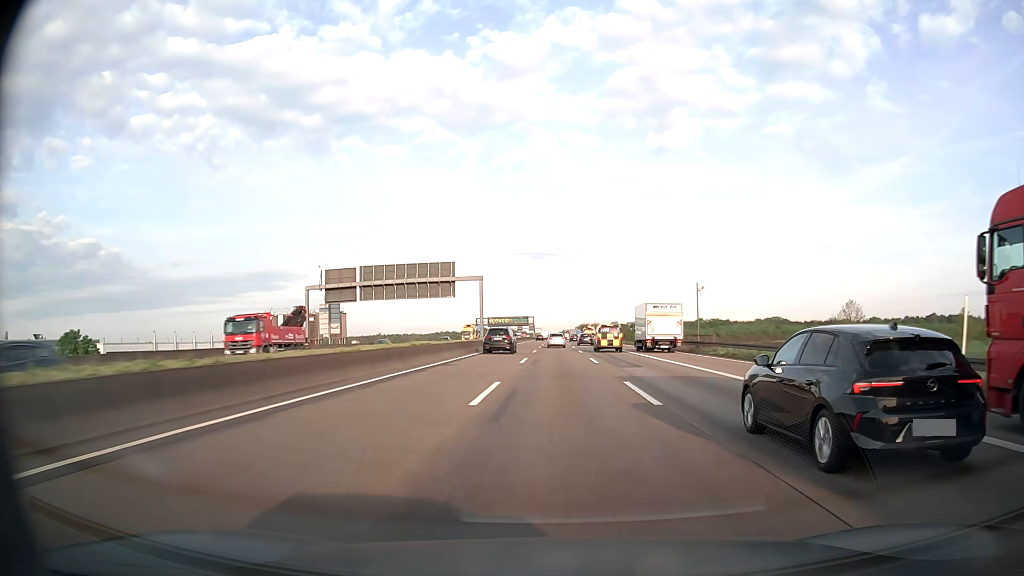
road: motorway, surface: asphalt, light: Day
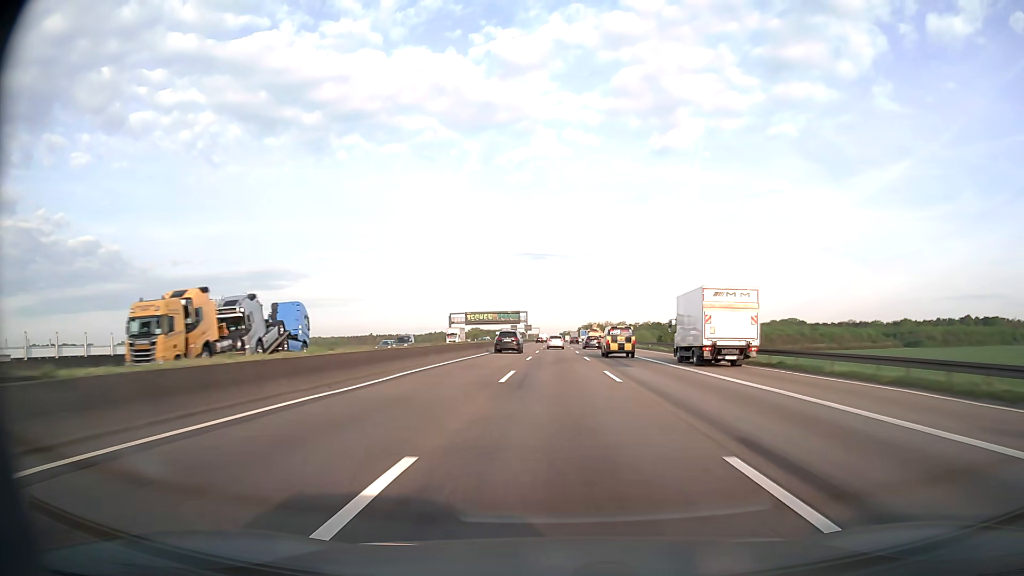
(0.0, +65.2) m; 0°
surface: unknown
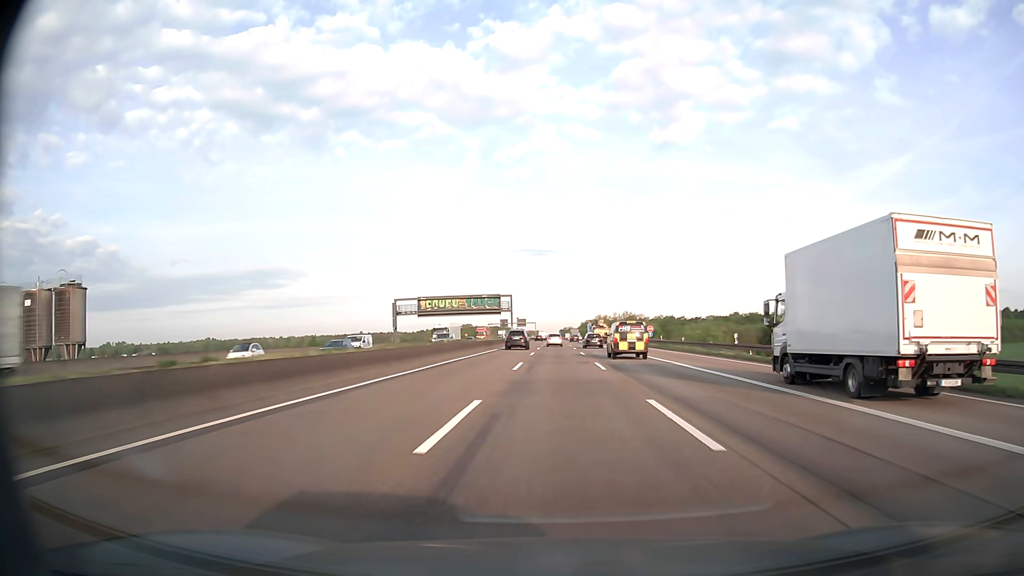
(+0.1, +65.7) m; 0°
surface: asphalt
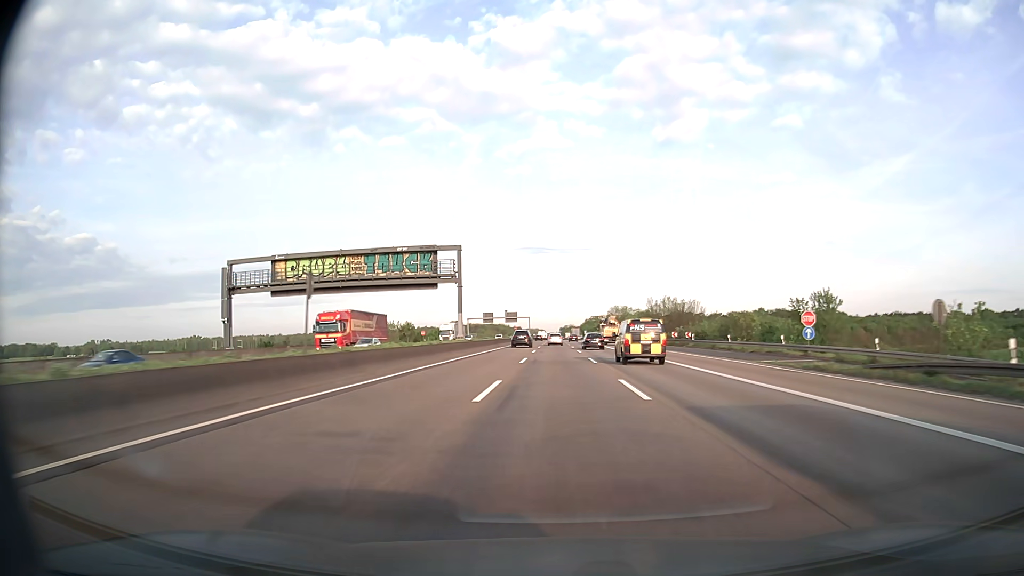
(0.0, +66.3) m; 0°
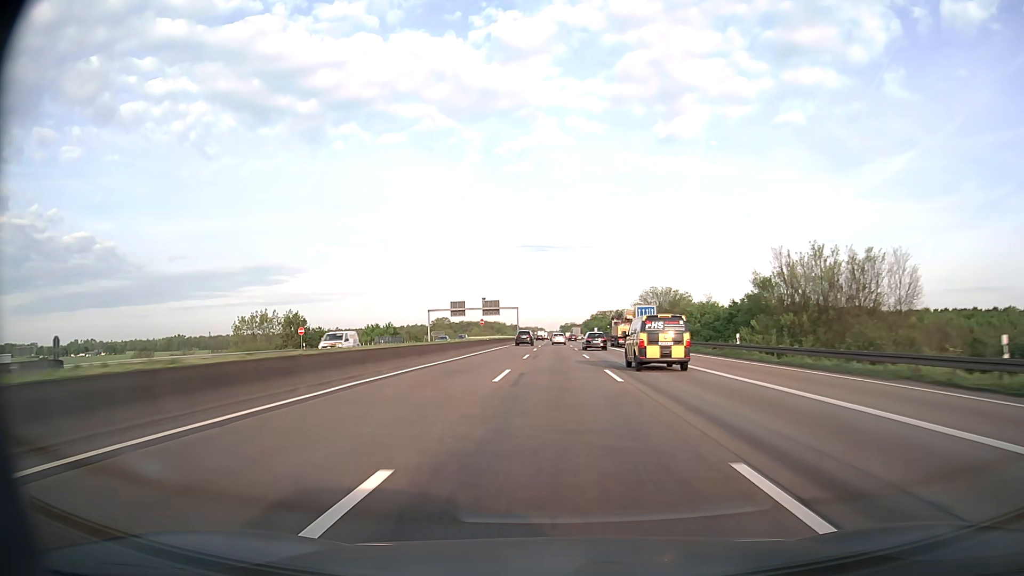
(-0.1, +66.8) m; 0°
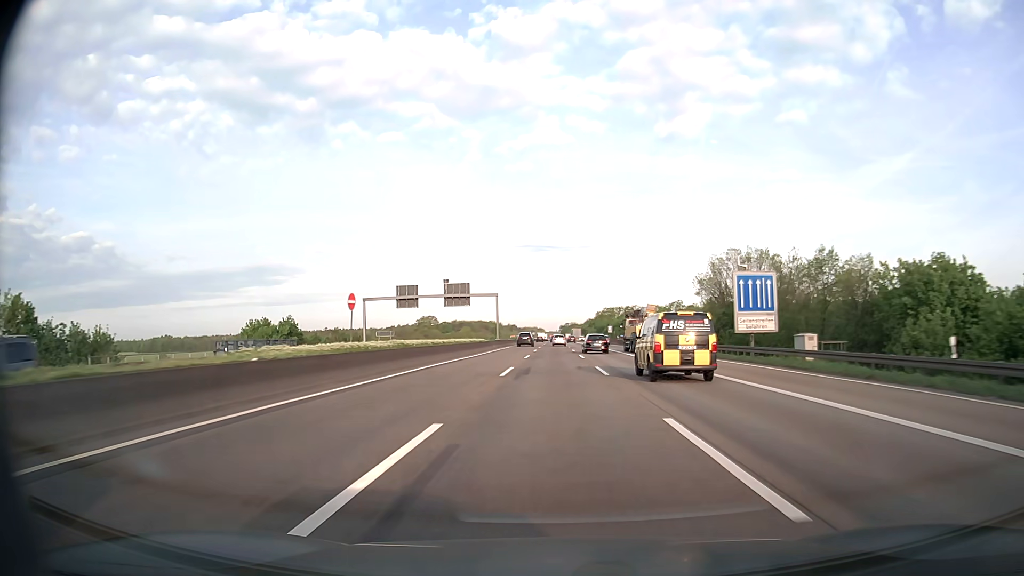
(+0.1, +50.5) m; 0°
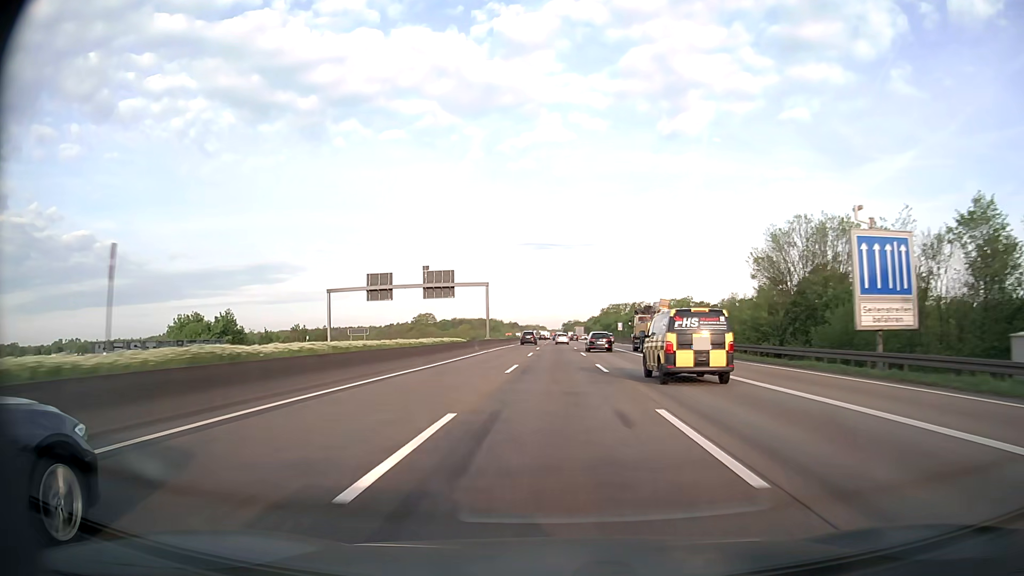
(0.0, +16.9) m; 0°
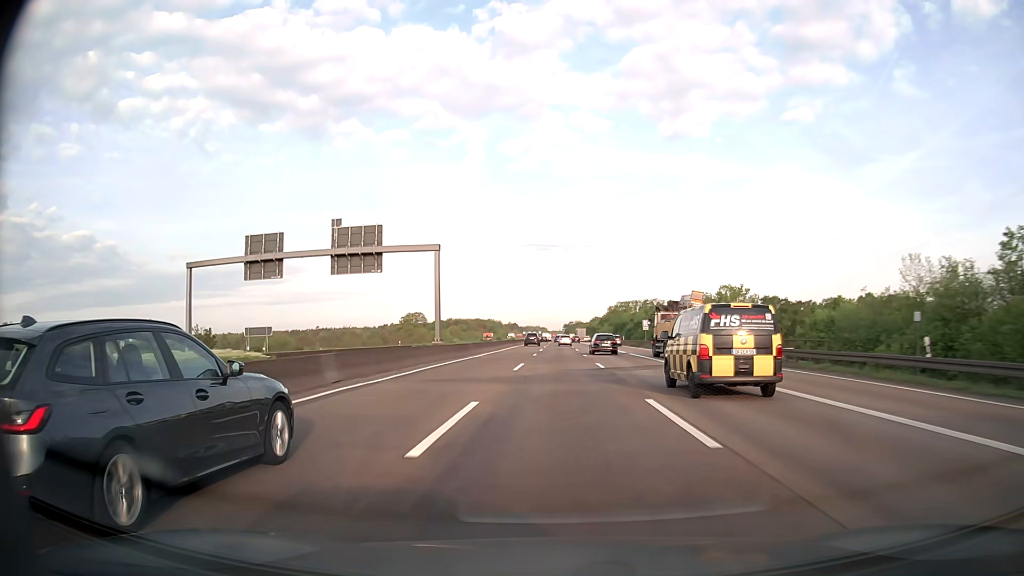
(-0.1, +33.9) m; 0°
(0, +10) (0, +20) (0, +30) (0, +40) (0, +50) (0, +60) (0, +70) (0, +80) (0, +90) (0, +100) m
